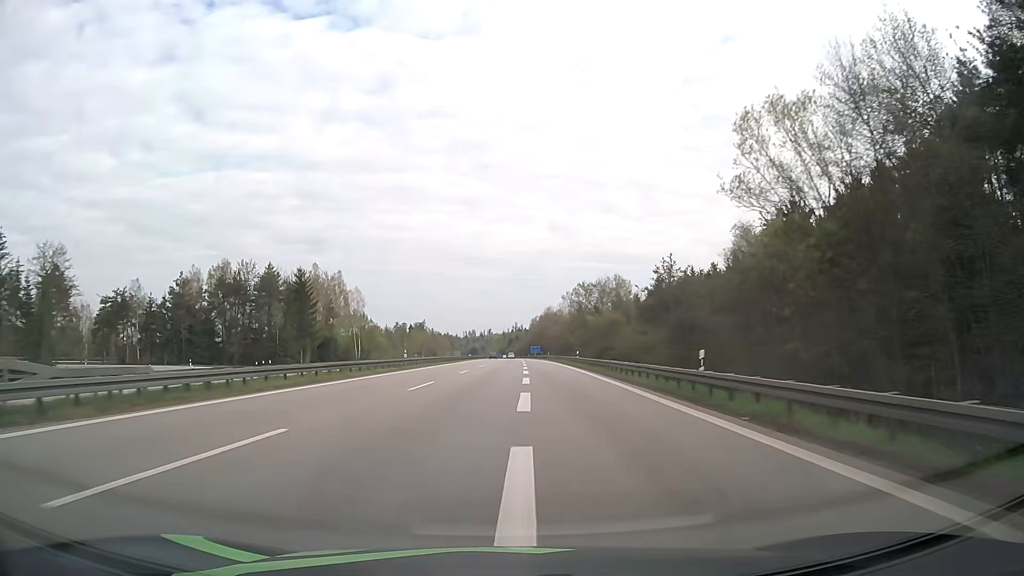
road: motorway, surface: asphalt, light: Day
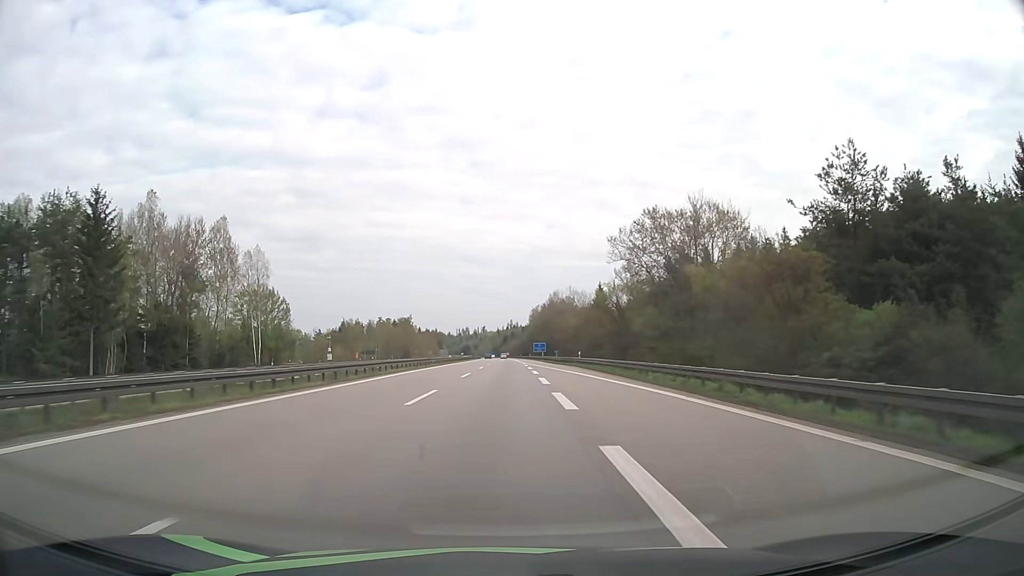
(+0.3, +60.6) m; +1°
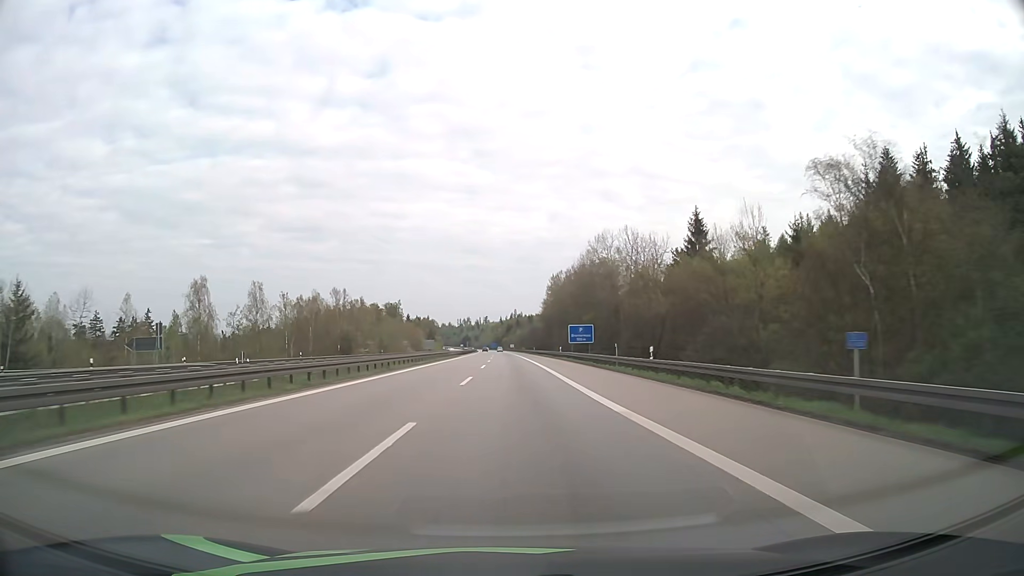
(-0.6, +83.5) m; 0°
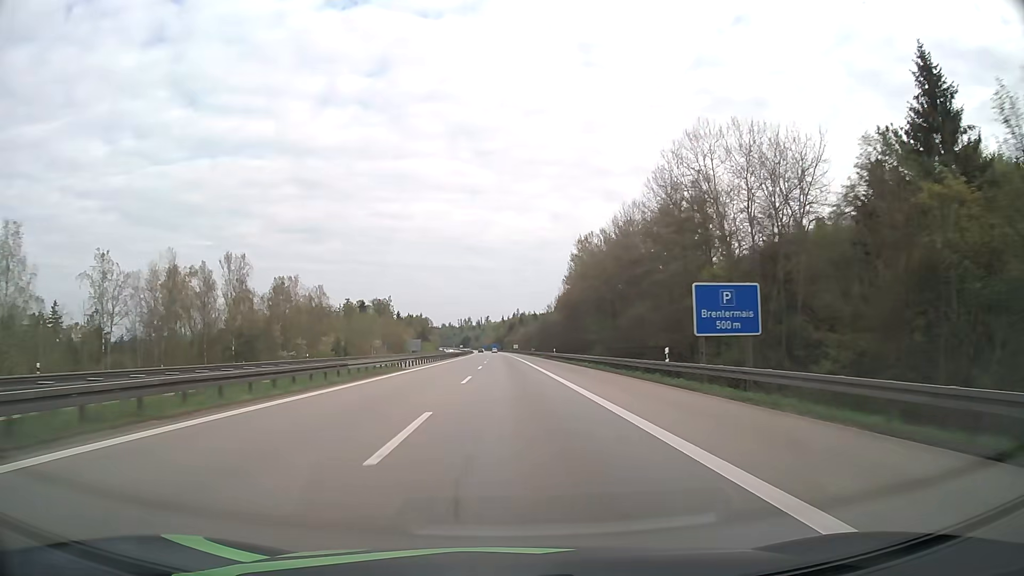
(-0.2, +51.7) m; 0°
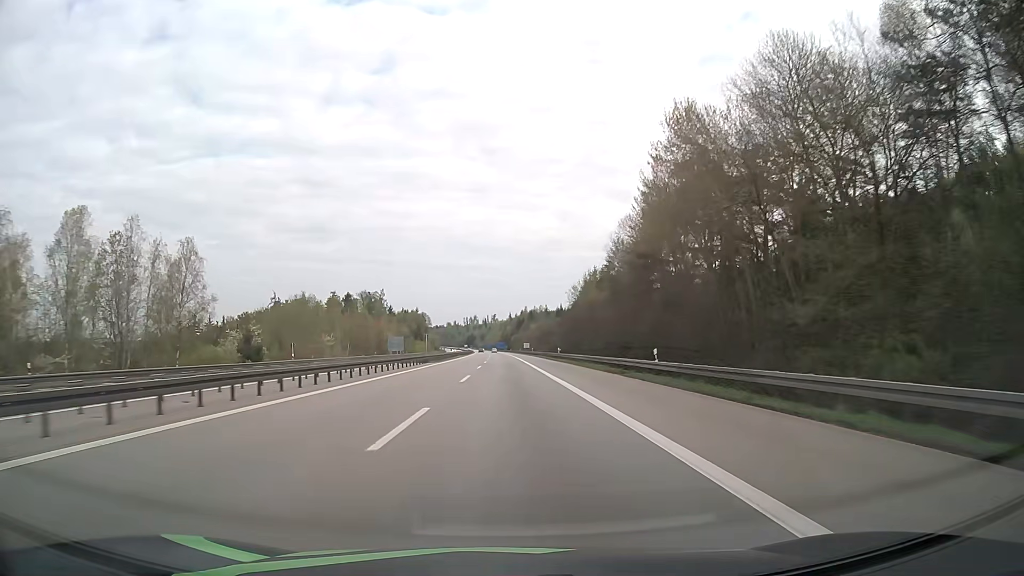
(-0.2, +53.3) m; -1°
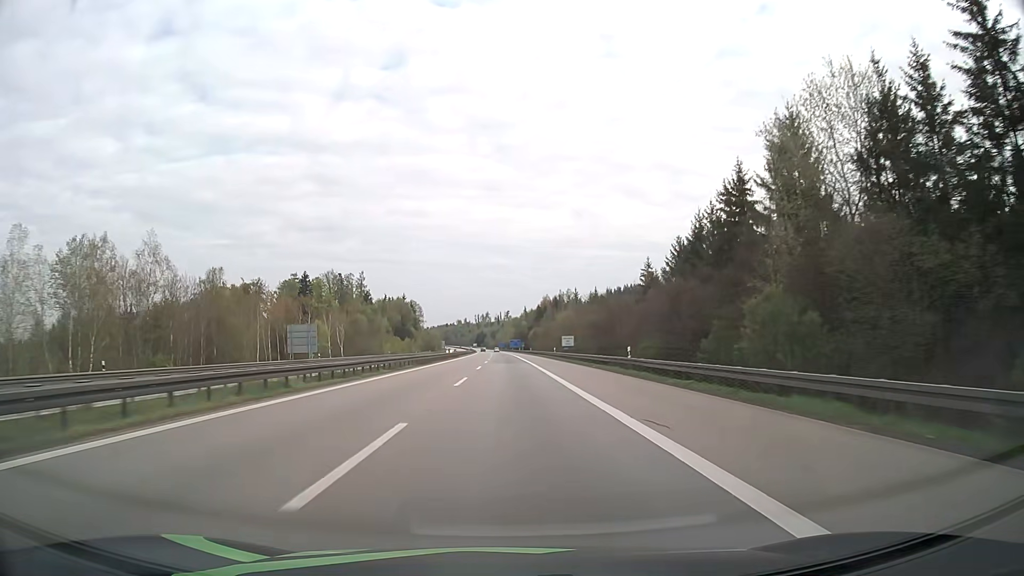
(-0.7, +93.7) m; -1°
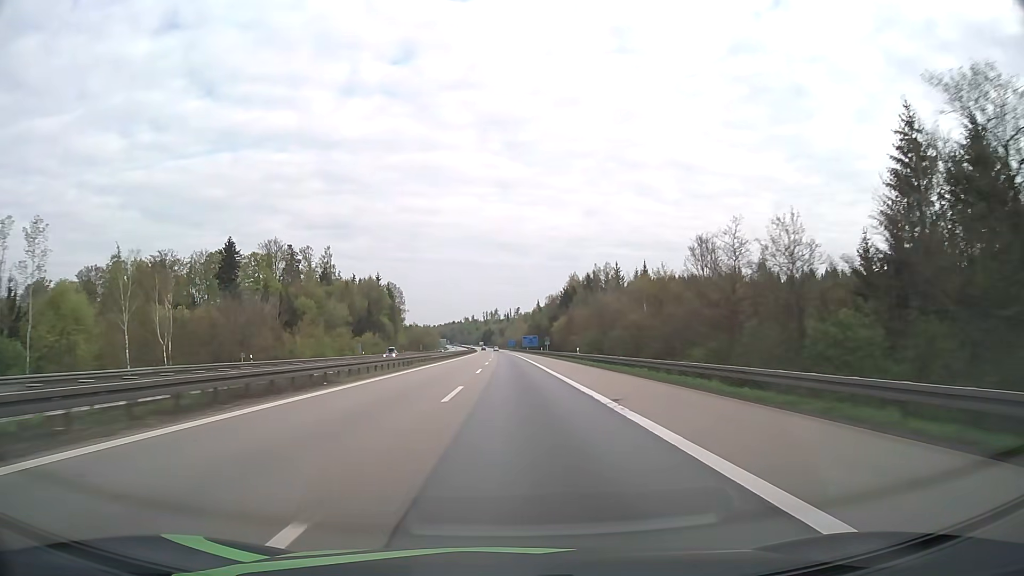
(-0.8, +78.9) m; -1°
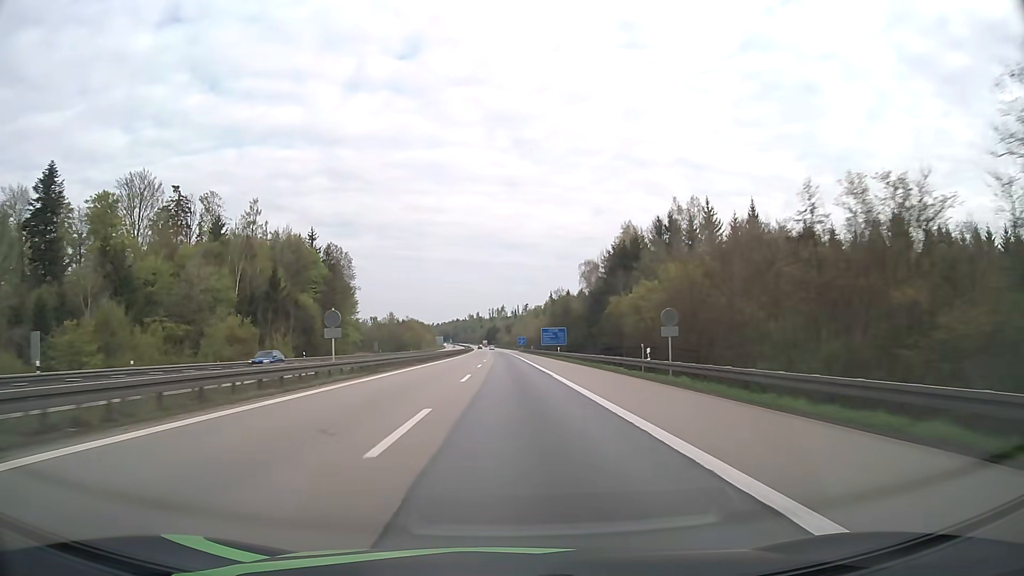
(-0.5, +80.9) m; -1°
(0, +10) (0, +20) (0, +30) (0, +40) (0, +50) (0, +60) (0, +70) (-1, +80) (-1, +90) (-1, +100) m
